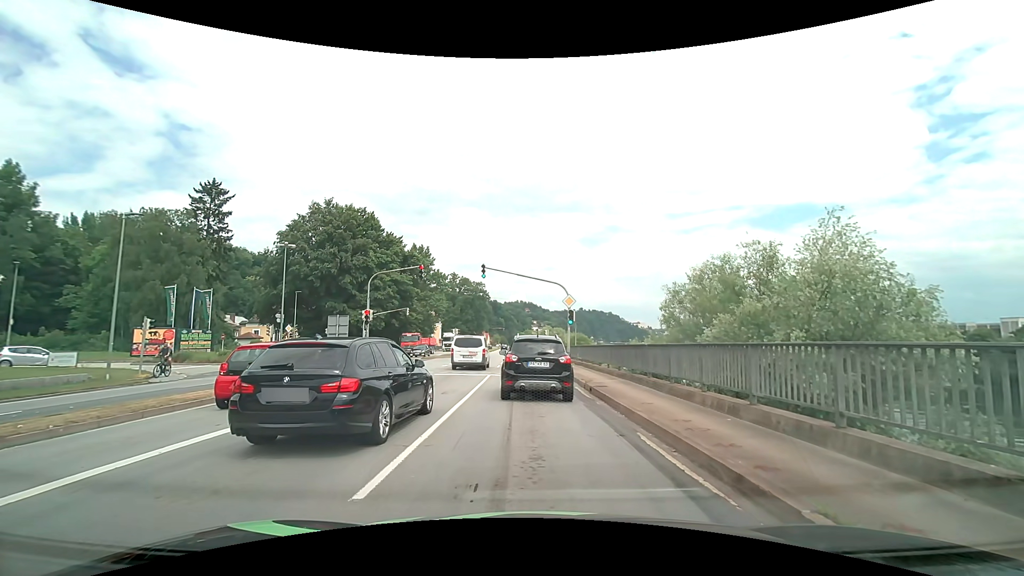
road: primary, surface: asphalt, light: Day
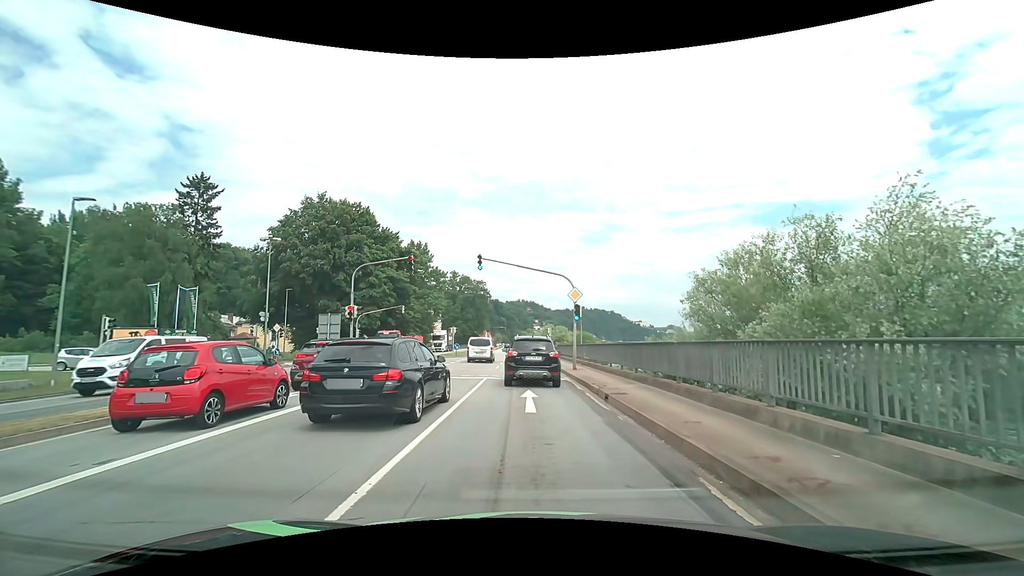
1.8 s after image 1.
(0.0, +2.9) m; 0°
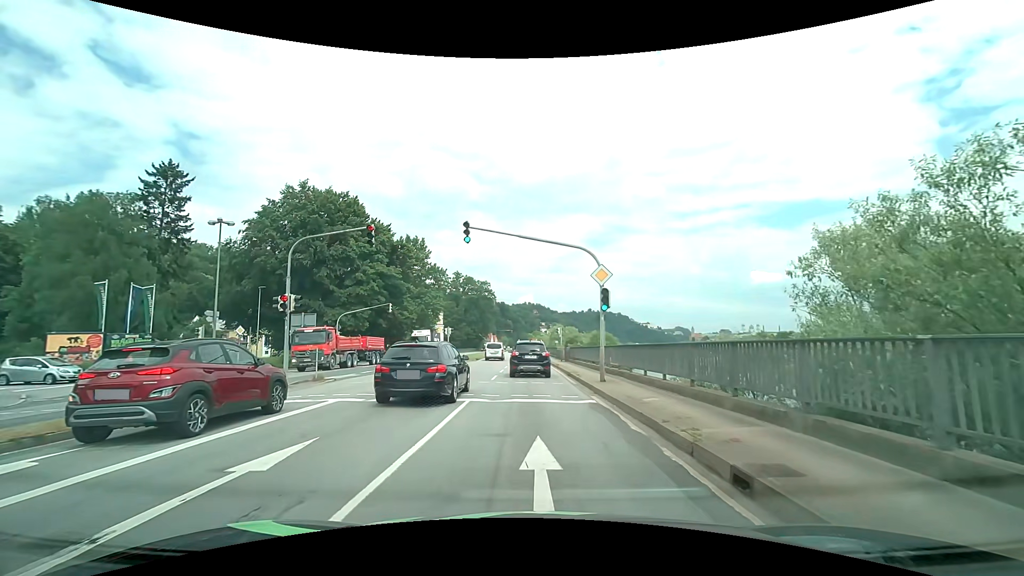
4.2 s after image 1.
(-0.1, +7.8) m; 0°
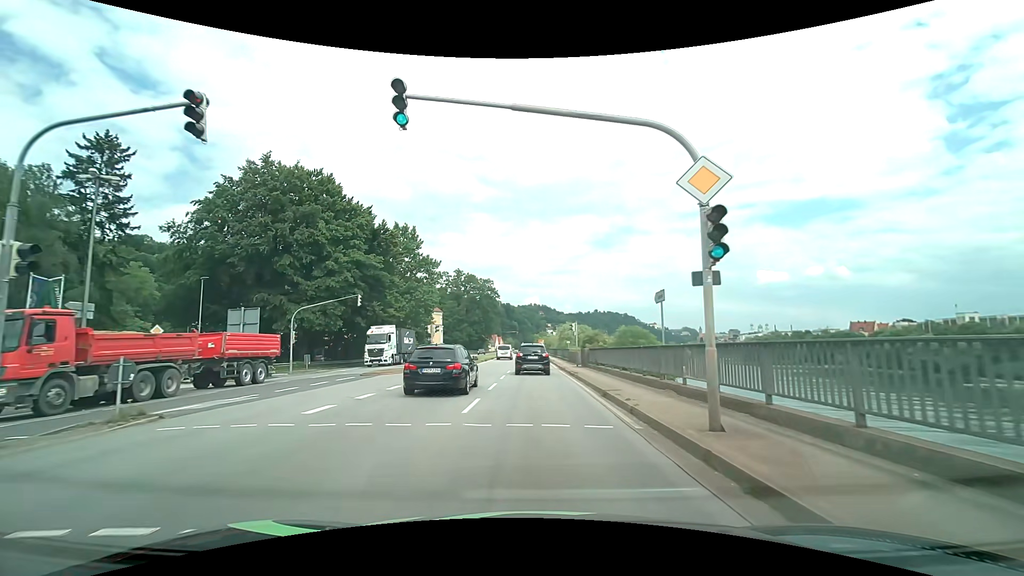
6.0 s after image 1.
(-0.2, +10.5) m; -1°
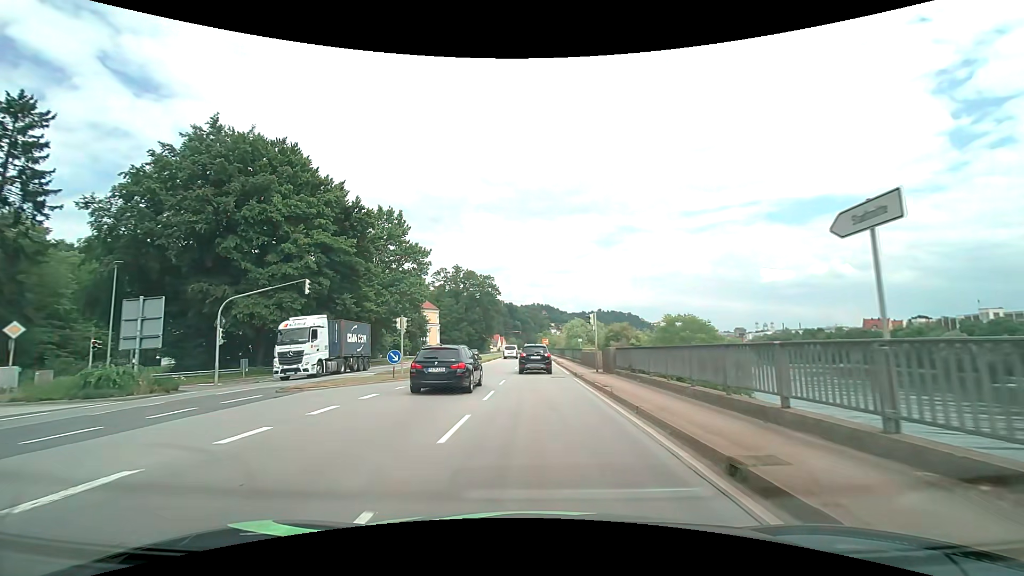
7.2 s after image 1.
(-0.1, +9.5) m; -1°
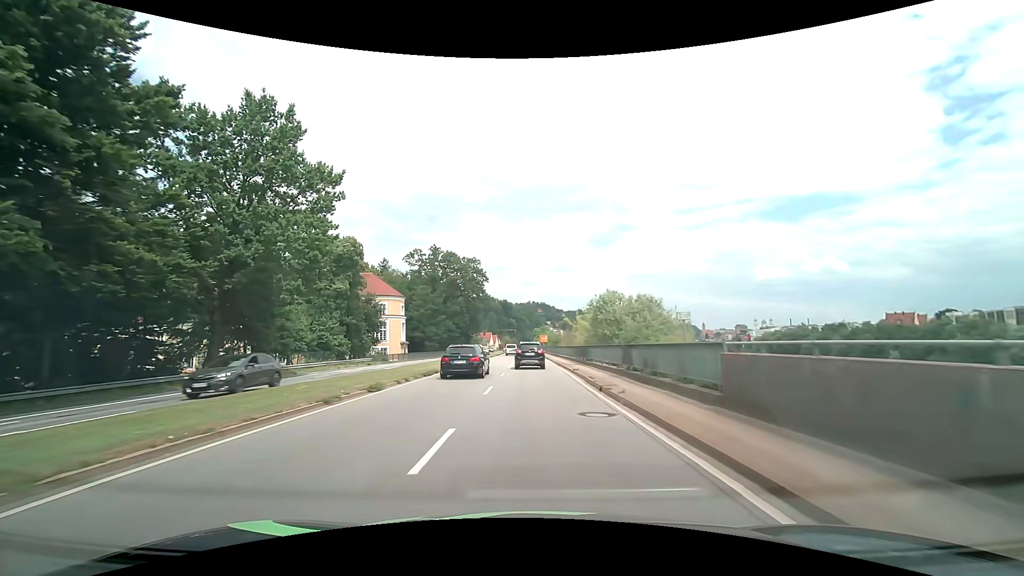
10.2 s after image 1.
(+0.3, +29.7) m; +1°
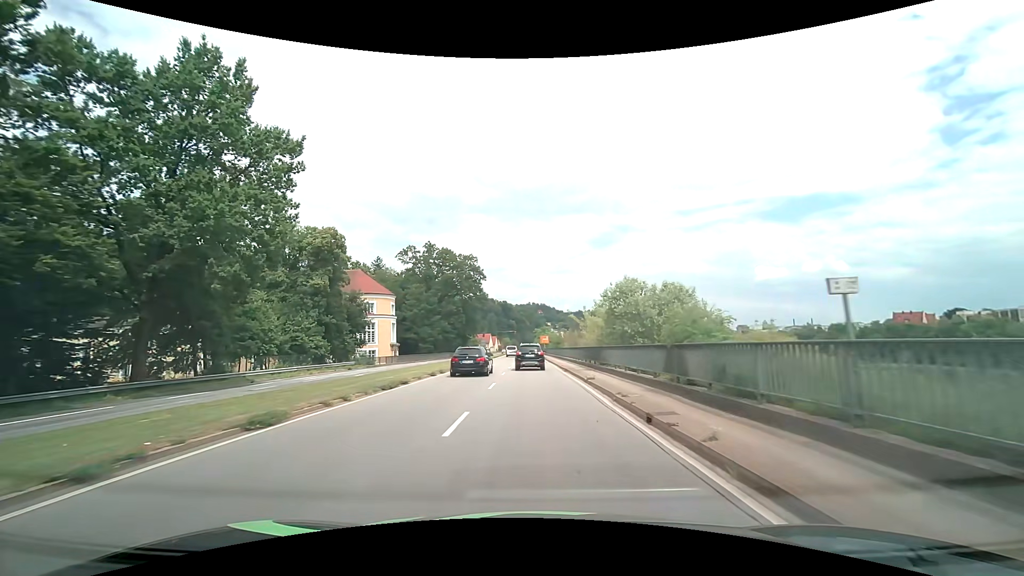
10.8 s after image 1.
(0.0, +6.6) m; 0°
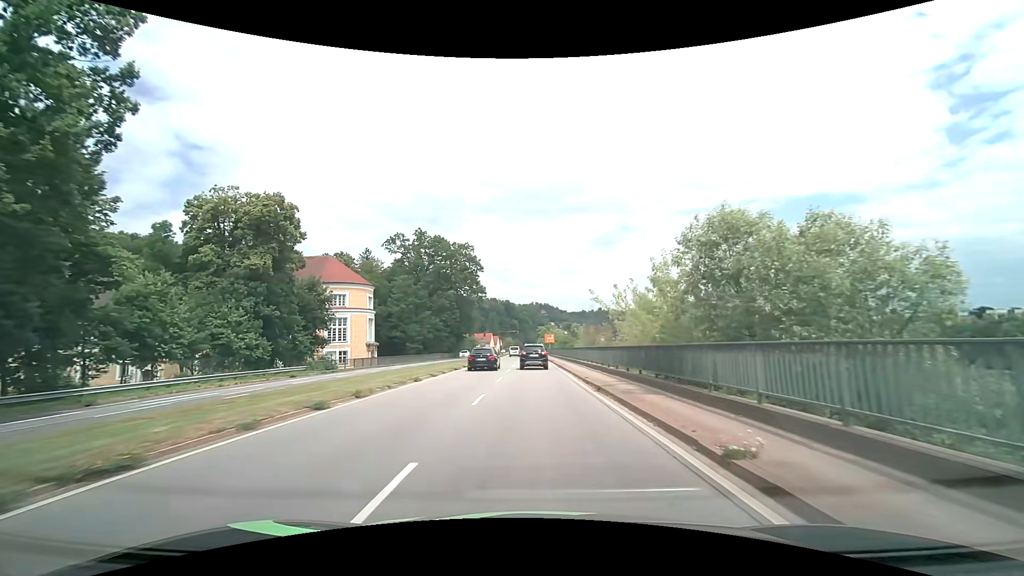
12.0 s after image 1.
(0.0, +13.8) m; 0°
(0, +10) (0, +20) (0, +30) (0, +40) (0, +50) (0, +60) (0, +70) (0, +80) (-1, +90) (-1, +100) m
